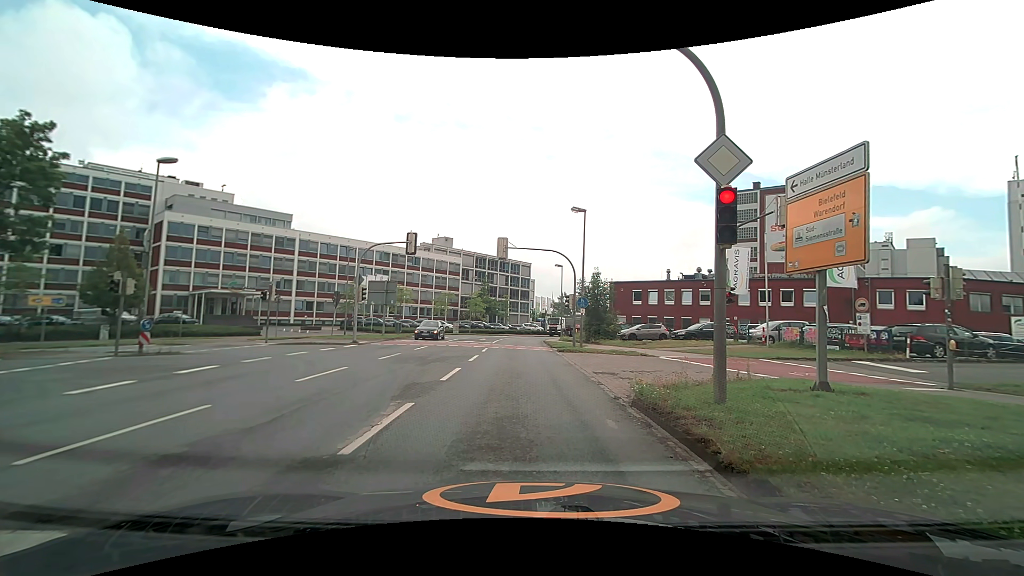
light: Day
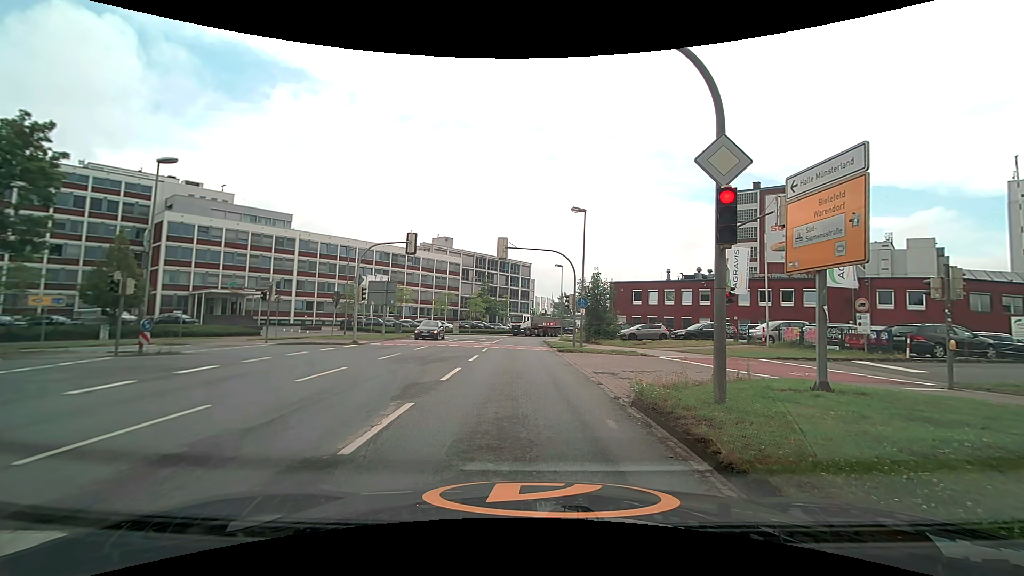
(0.0, 0.0) m; 0°
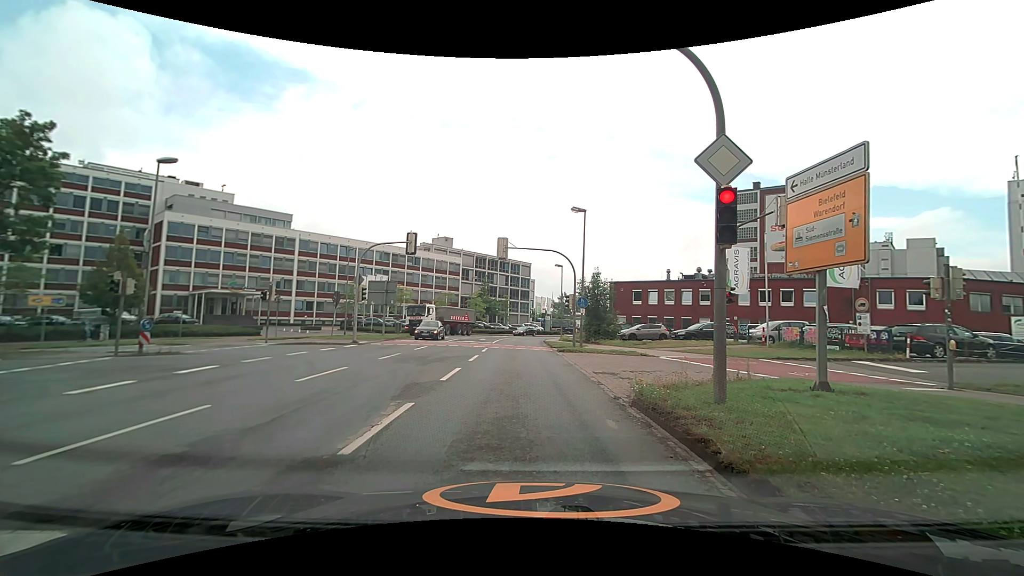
(0.0, 0.0) m; 0°
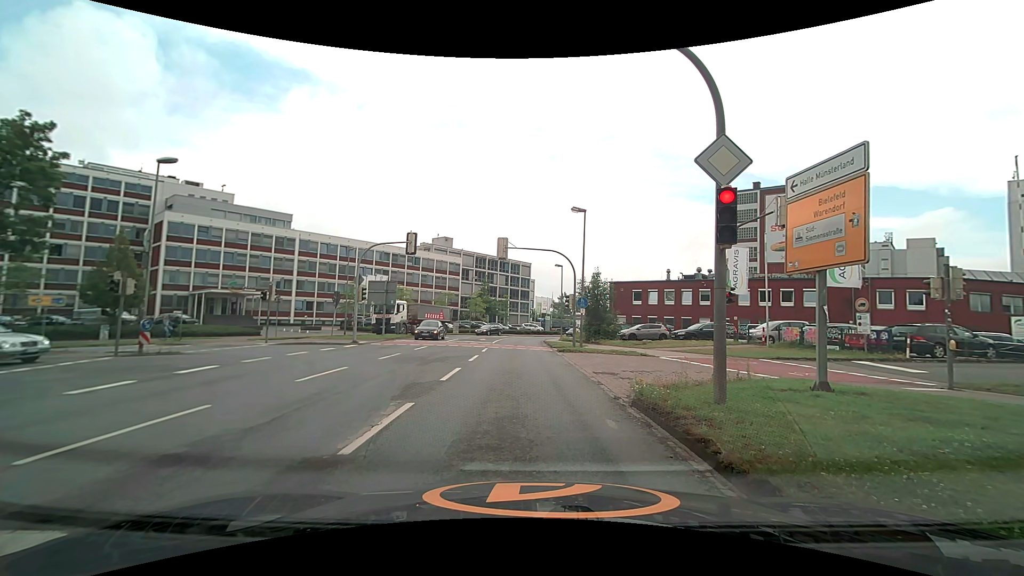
(0.0, 0.0) m; 0°
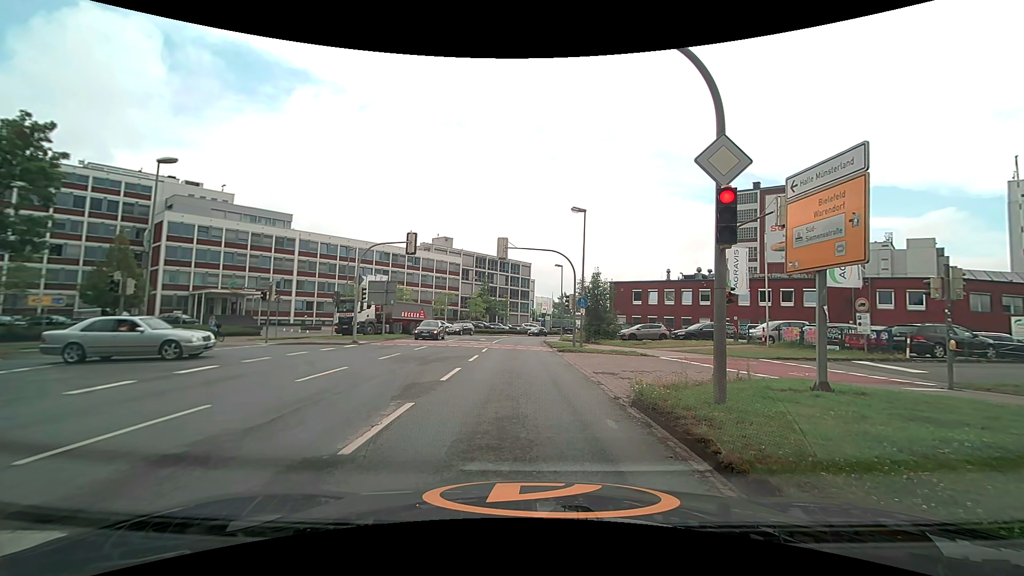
(0.0, 0.0) m; 0°
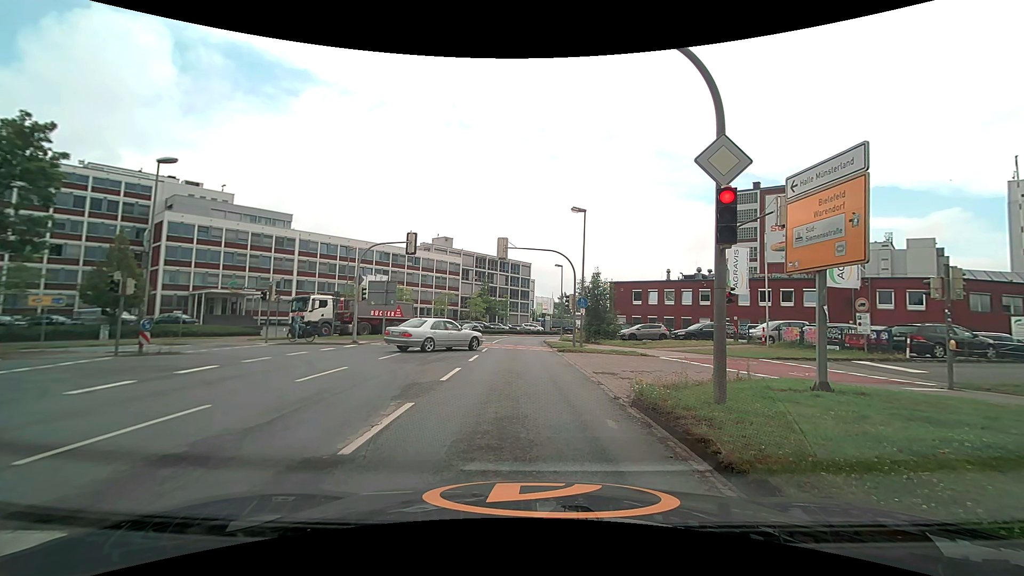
(0.0, 0.0) m; 0°
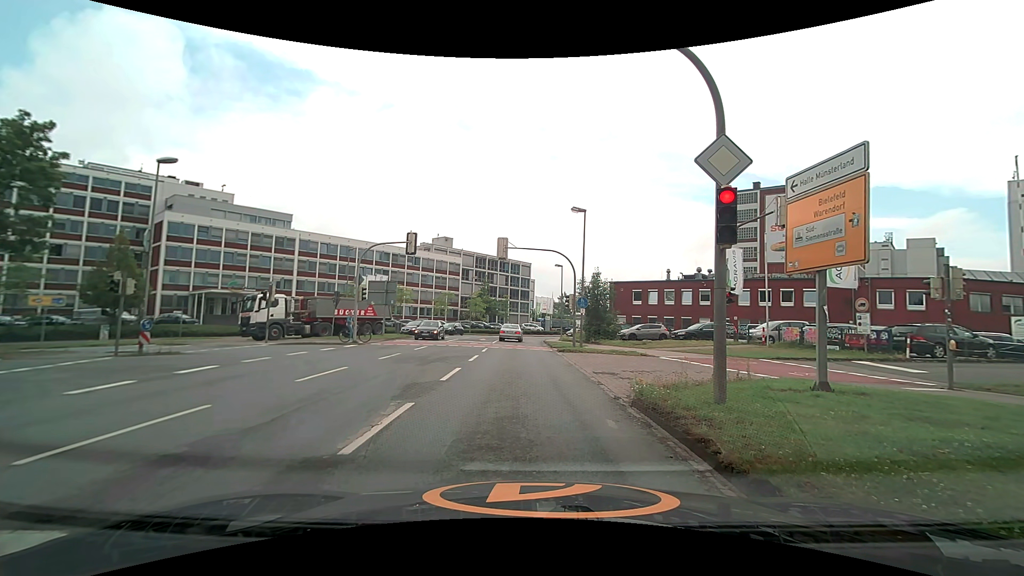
(0.0, 0.0) m; 0°
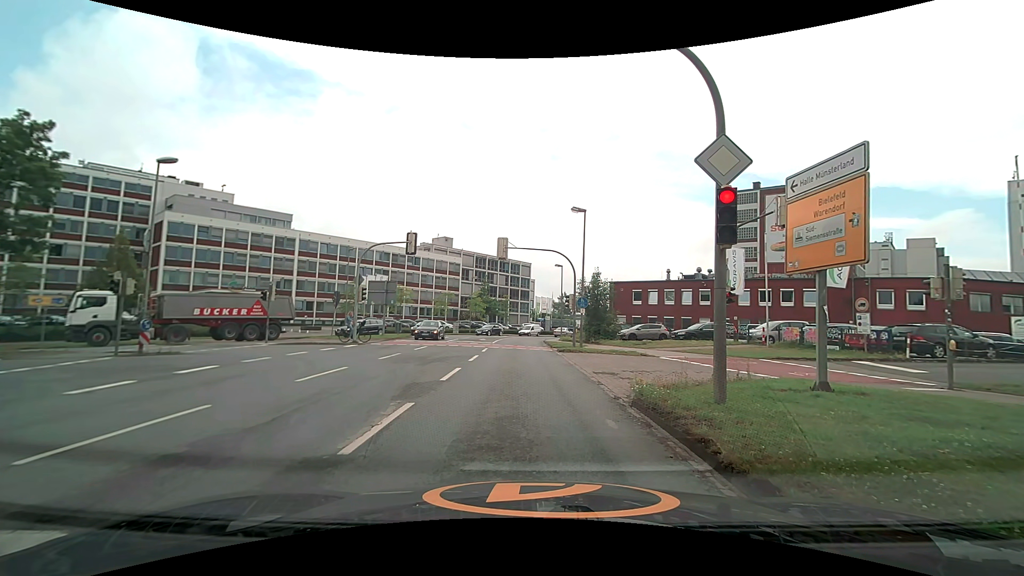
(0.0, 0.0) m; 0°
